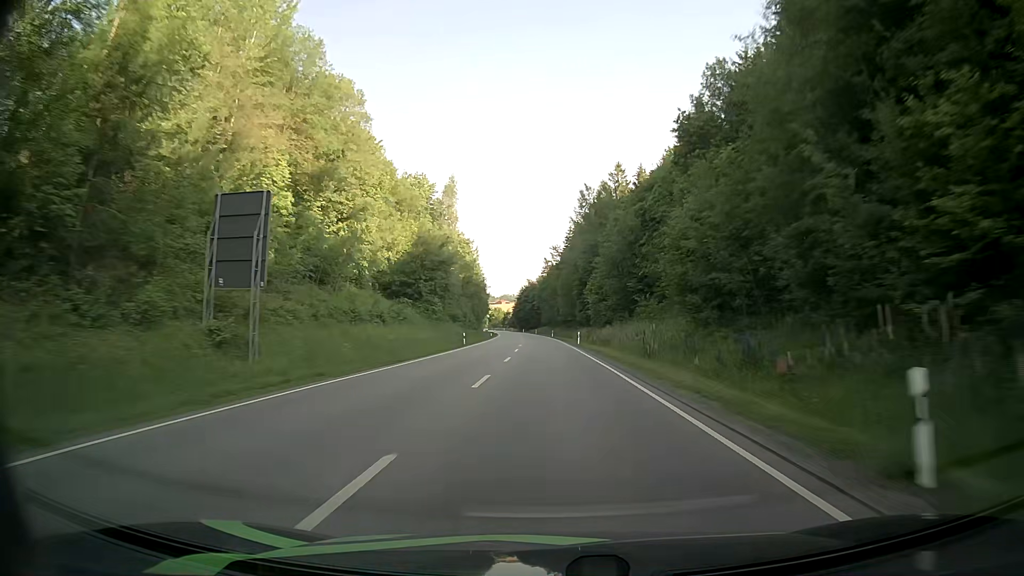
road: primary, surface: asphalt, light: Day
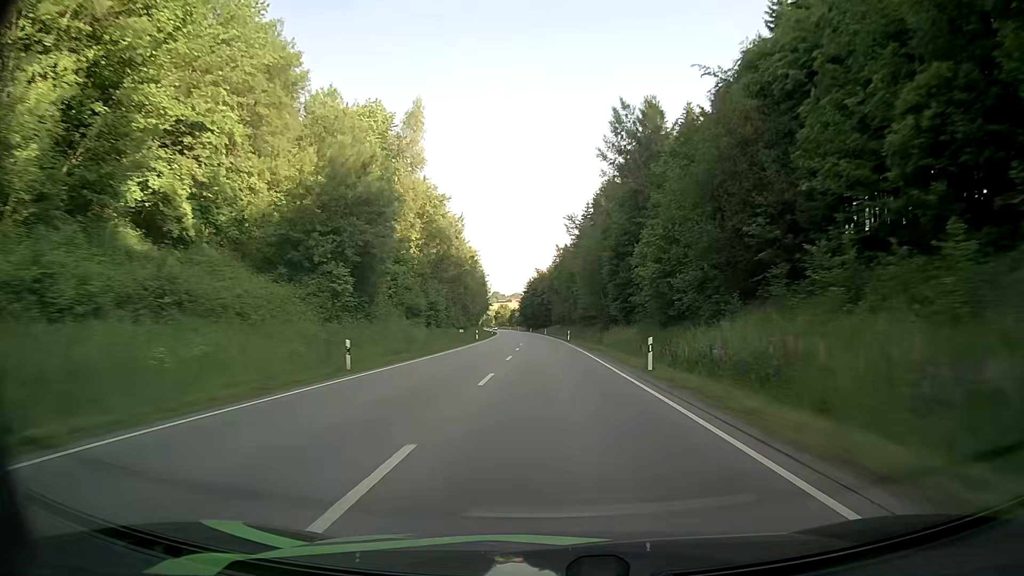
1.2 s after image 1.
(-0.5, +34.9) m; -1°
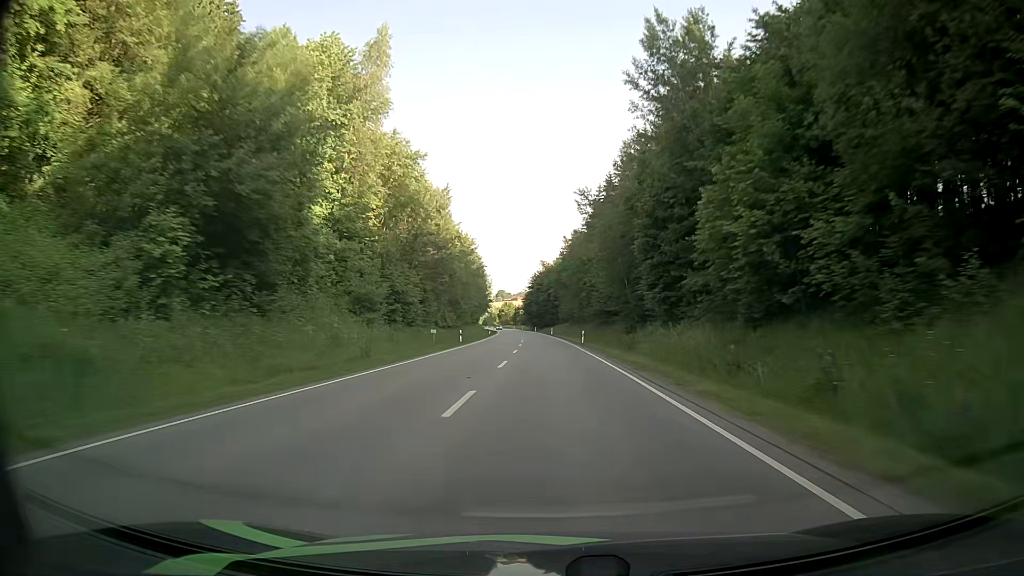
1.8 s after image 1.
(-0.2, +17.5) m; -1°
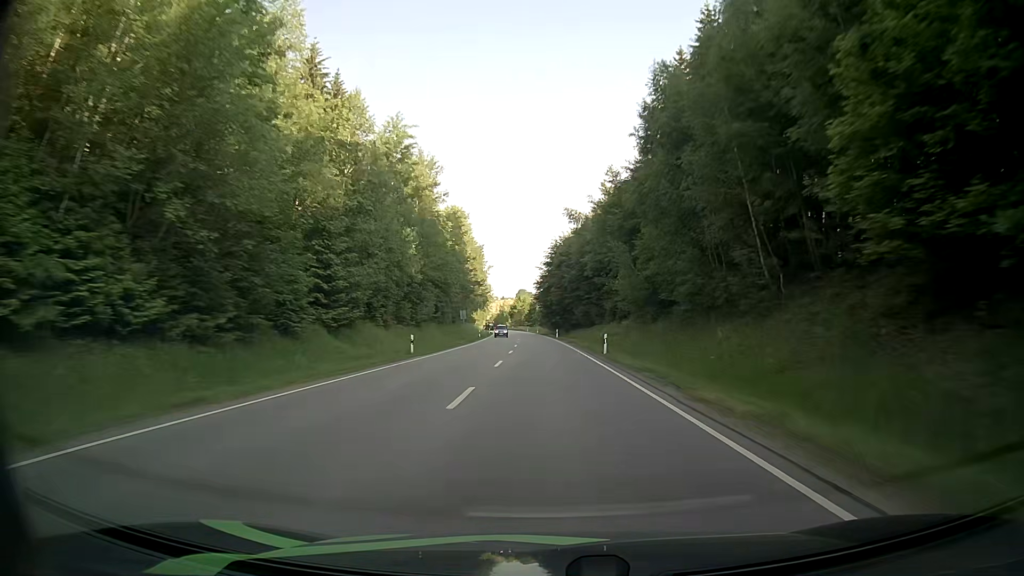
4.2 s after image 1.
(-0.9, +69.9) m; -1°
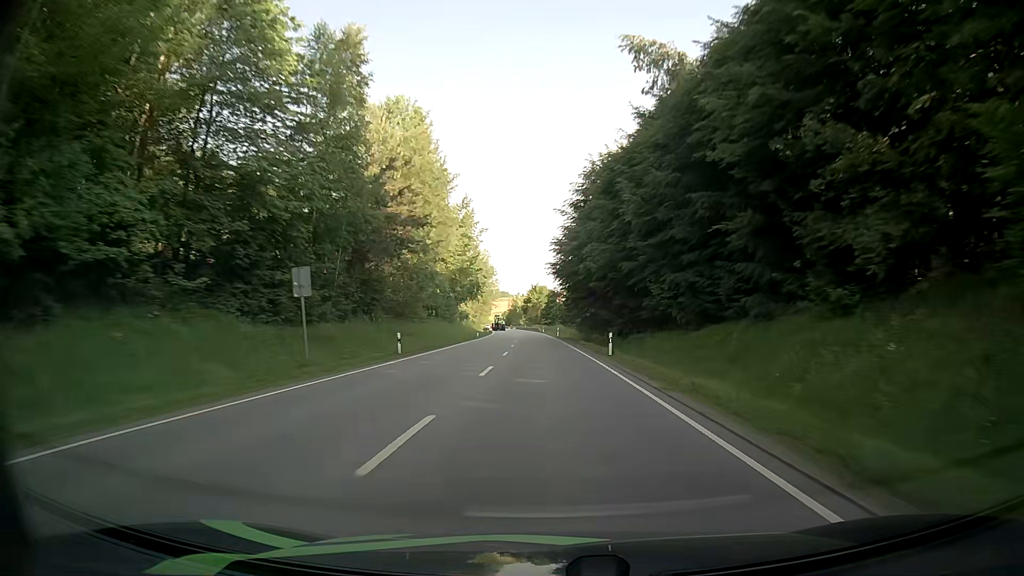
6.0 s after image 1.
(-1.0, +52.4) m; -2°
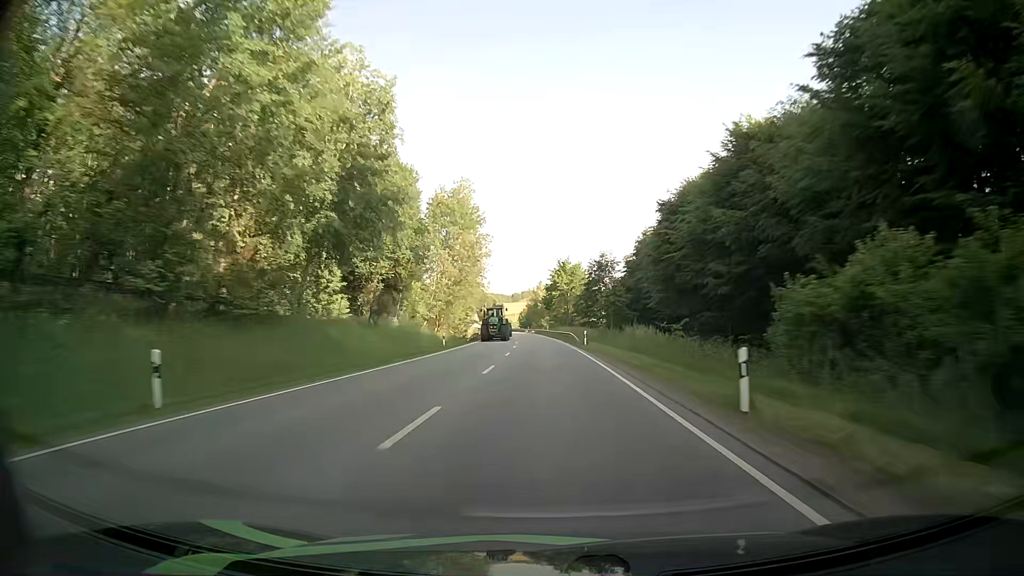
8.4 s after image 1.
(-1.2, +69.7) m; -2°
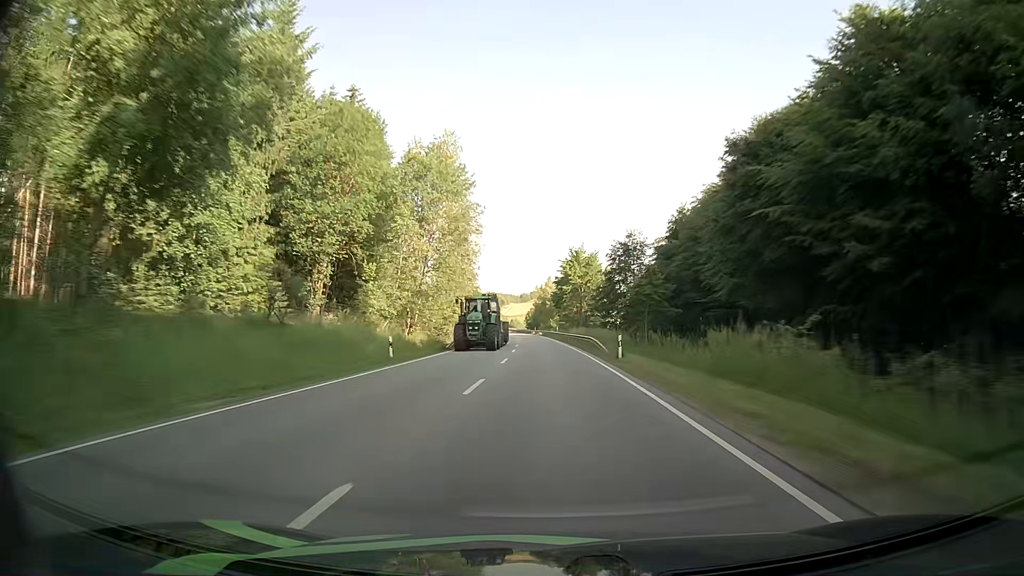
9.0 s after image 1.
(-0.1, +17.4) m; -1°
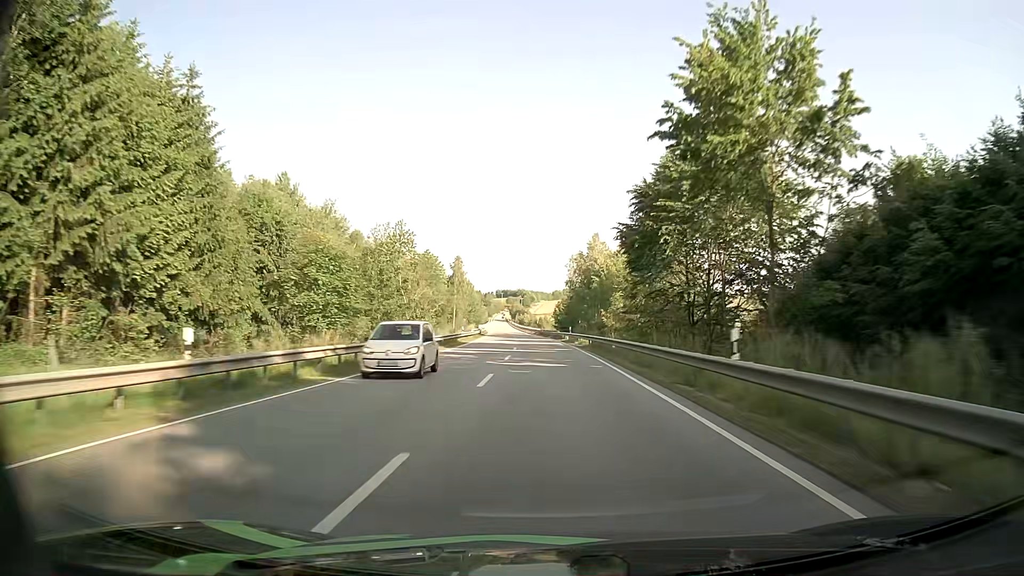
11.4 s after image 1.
(-1.7, +69.7) m; -3°
(0, +10) (0, +20) (0, +30) (-1, +40) (-1, +50) (-1, +60) (-2, +70) (-2, +80) (-3, +90) (-4, +100) m
